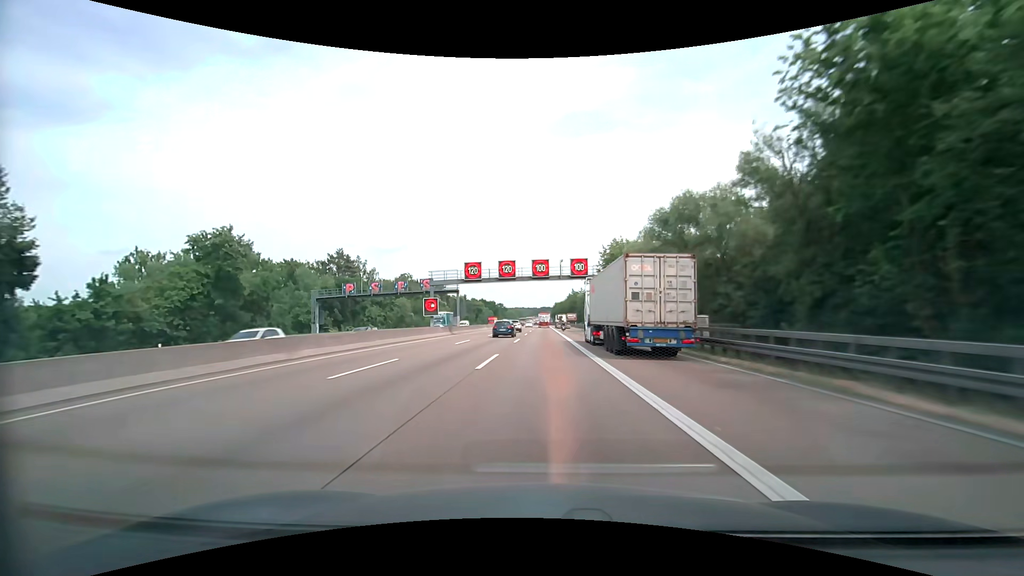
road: motorway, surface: asphalt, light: Day
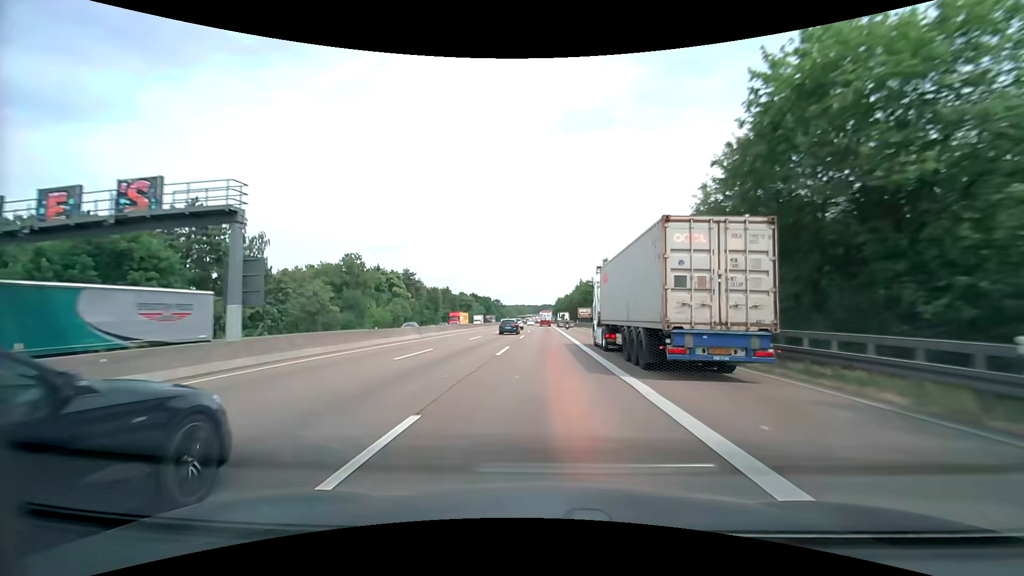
(-0.1, +48.6) m; 0°
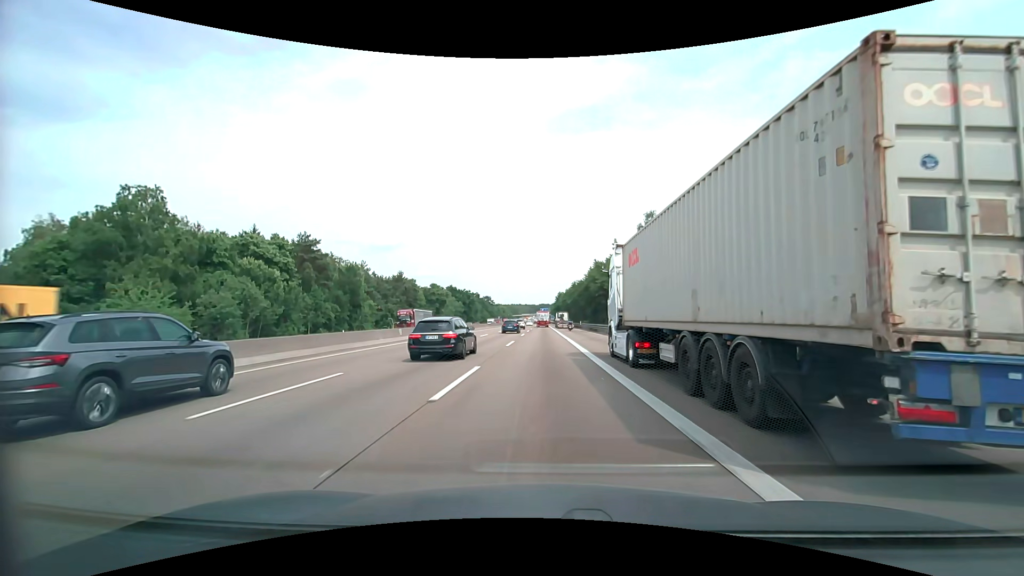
(0.0, +64.2) m; 0°
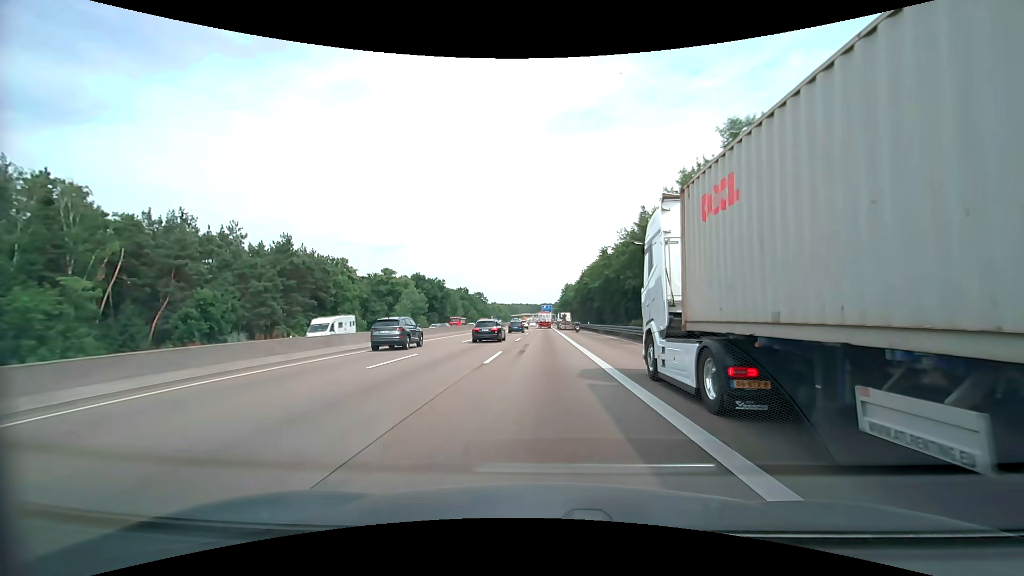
(-0.1, +63.9) m; 0°
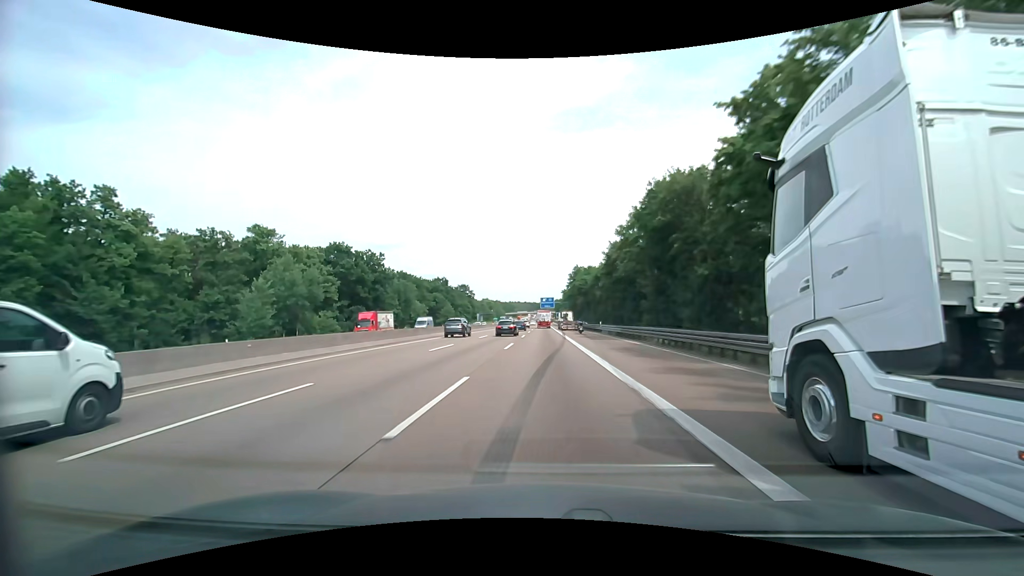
(+0.1, +63.6) m; 0°
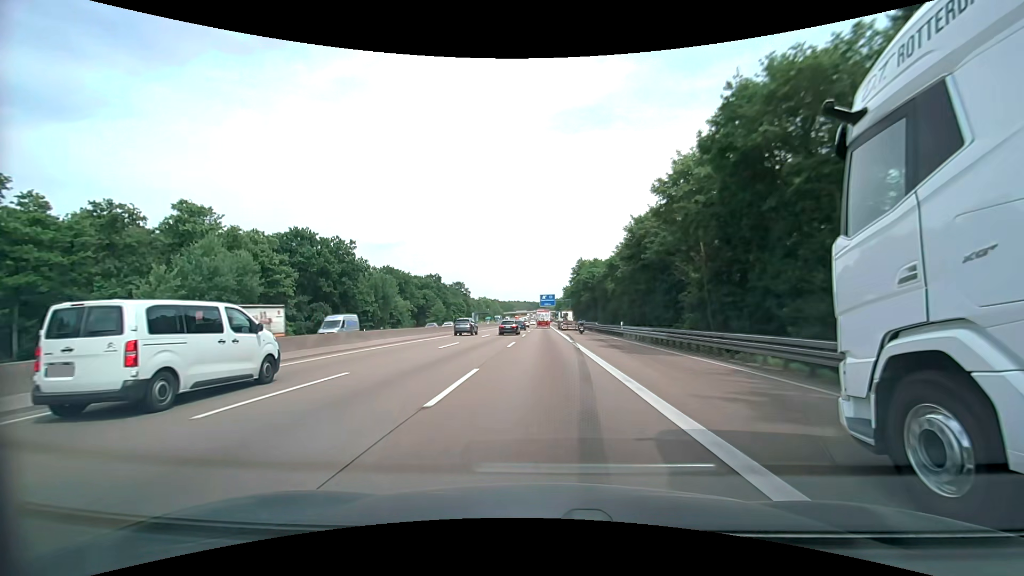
(0.0, +15.9) m; 0°
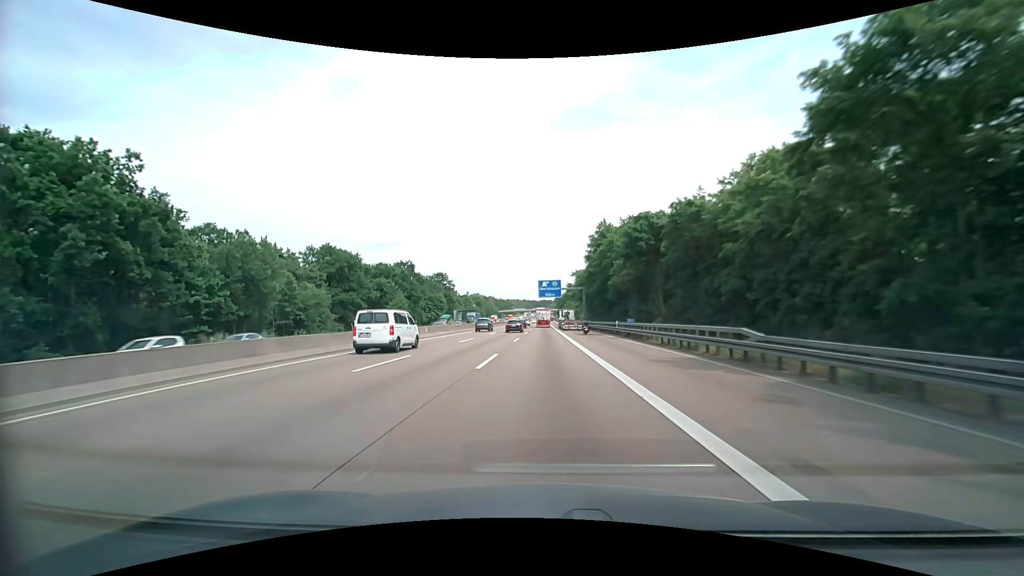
(0.0, +47.6) m; 0°
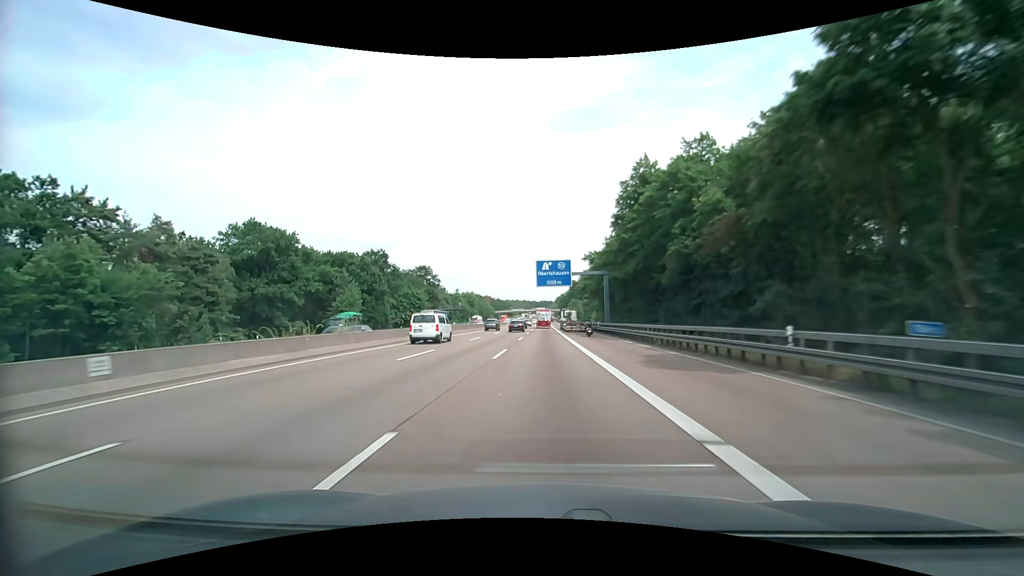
(-0.2, +31.7) m; 0°
(0, +10) (0, +20) (0, +30) (0, +40) (0, +50) (0, +60) (0, +70) (0, +80) (0, +90) (0, +100) m
